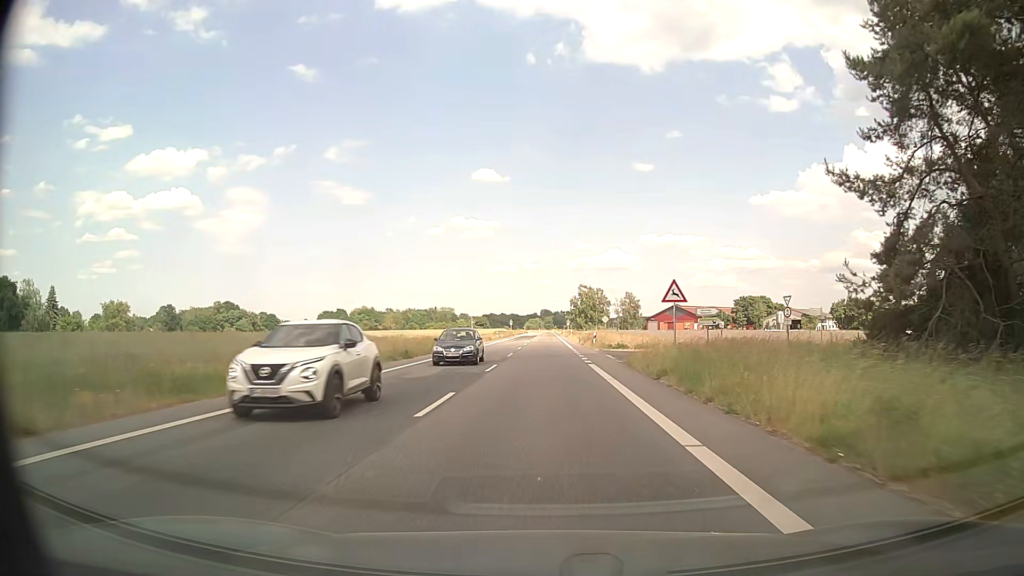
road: secondary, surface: asphalt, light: Day
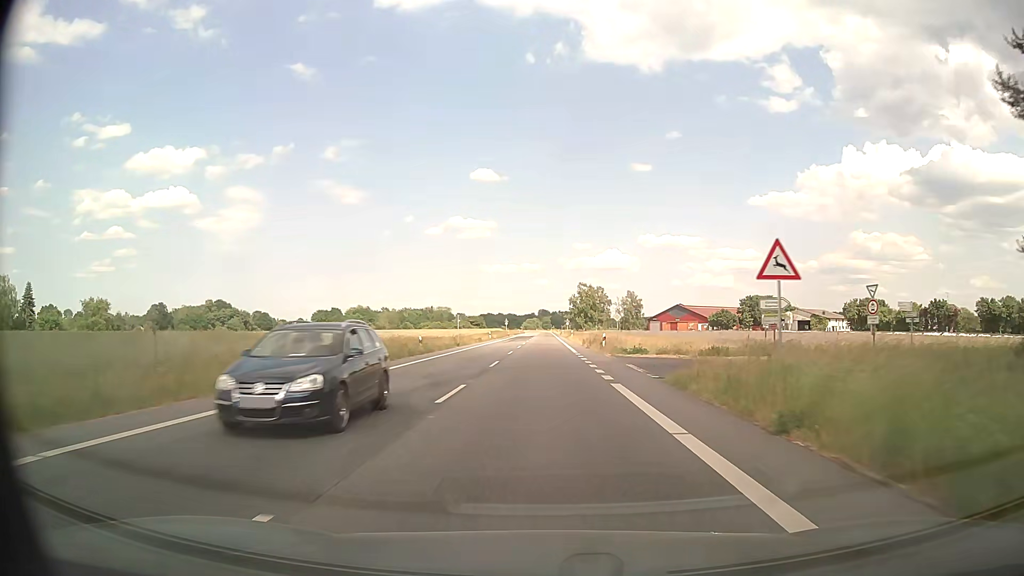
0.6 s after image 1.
(0.0, +9.9) m; 0°
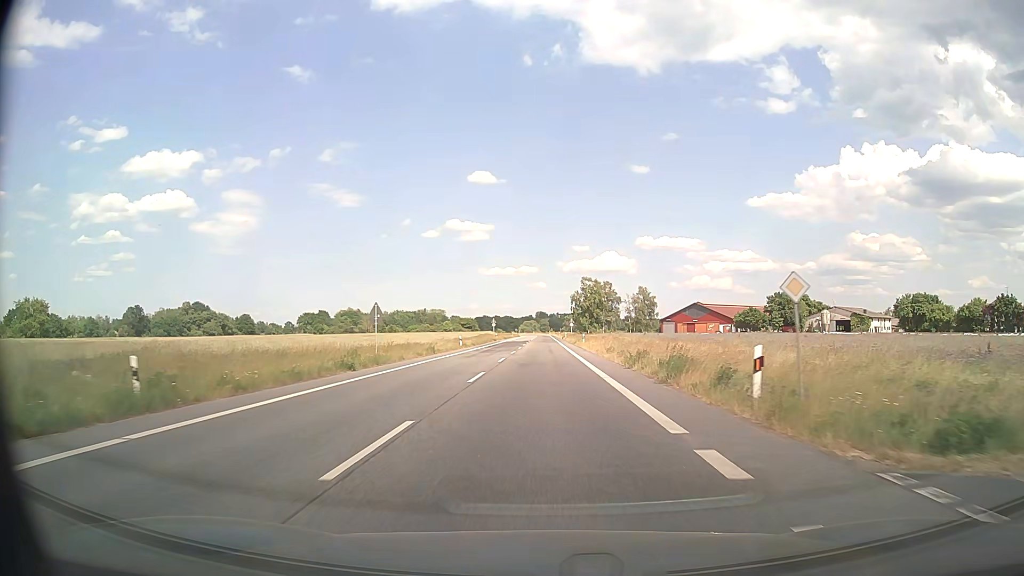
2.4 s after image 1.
(+0.1, +30.8) m; 0°
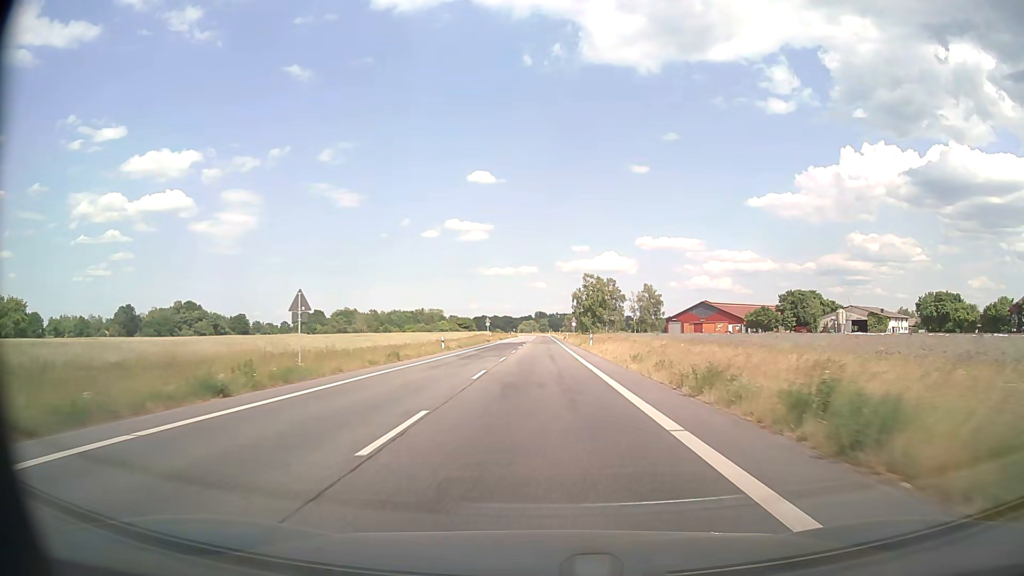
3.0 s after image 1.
(0.0, +10.6) m; 0°
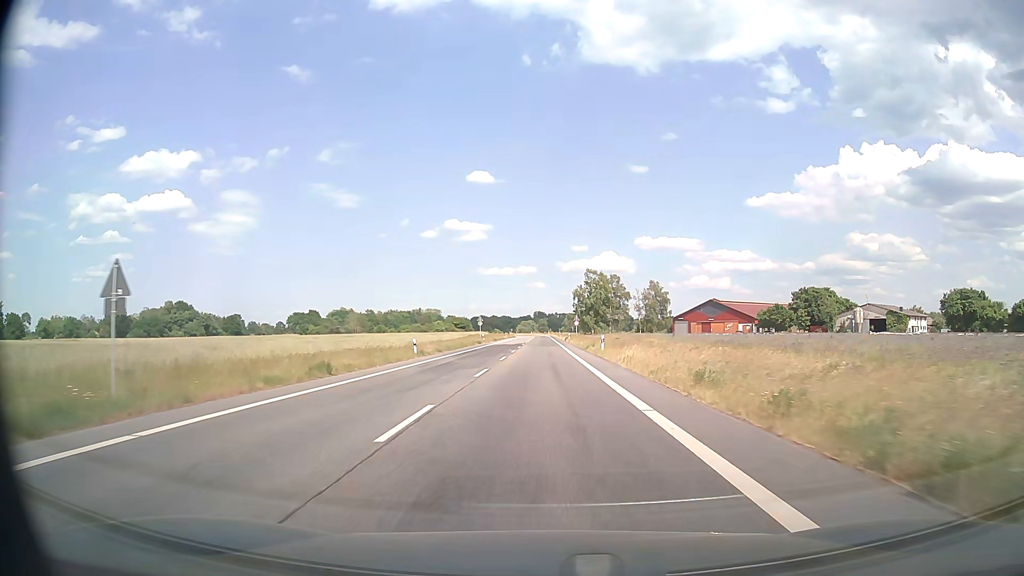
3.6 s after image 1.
(0.0, +10.8) m; 0°
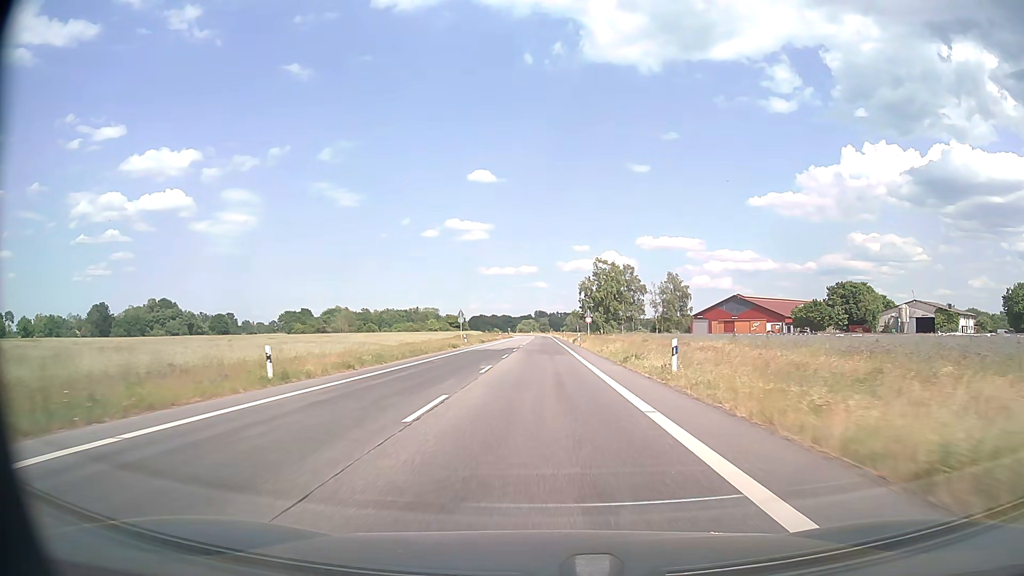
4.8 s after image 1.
(0.0, +22.2) m; 0°
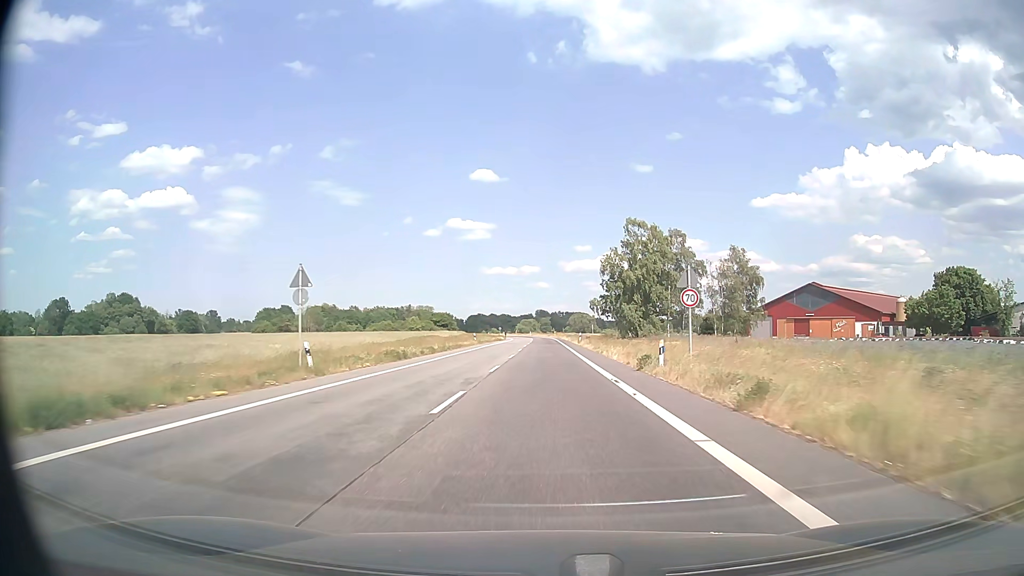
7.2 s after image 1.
(-0.1, +46.5) m; 0°
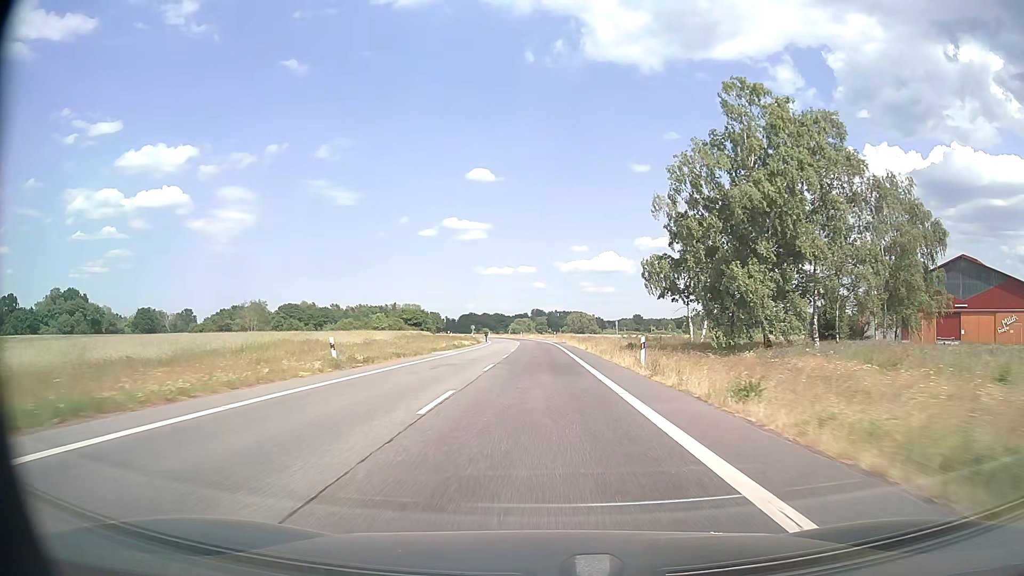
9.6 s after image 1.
(+0.3, +47.8) m; +1°
(0, +10) (0, +20) (0, +30) (0, +40) (0, +50) (-1, +60) (-1, +70) (-1, +80) (-2, +90) (-2, +100) m
